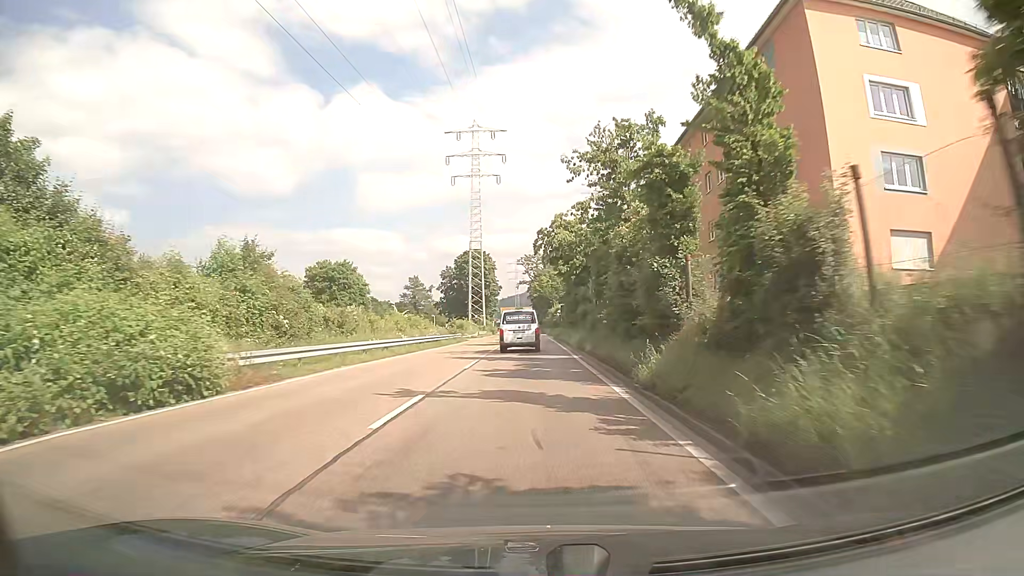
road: trunk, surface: asphalt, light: Day
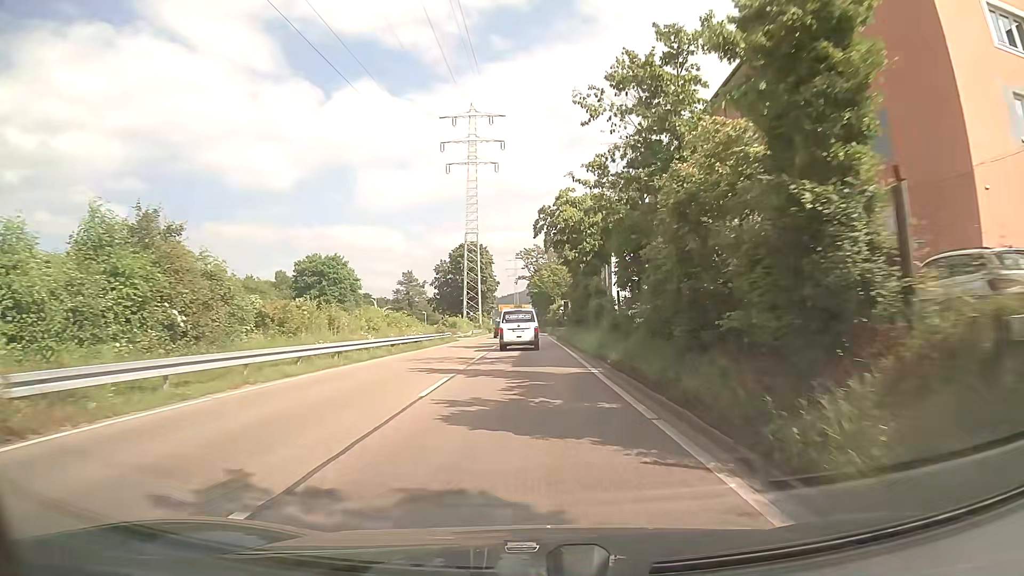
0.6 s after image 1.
(0.0, +8.0) m; 0°
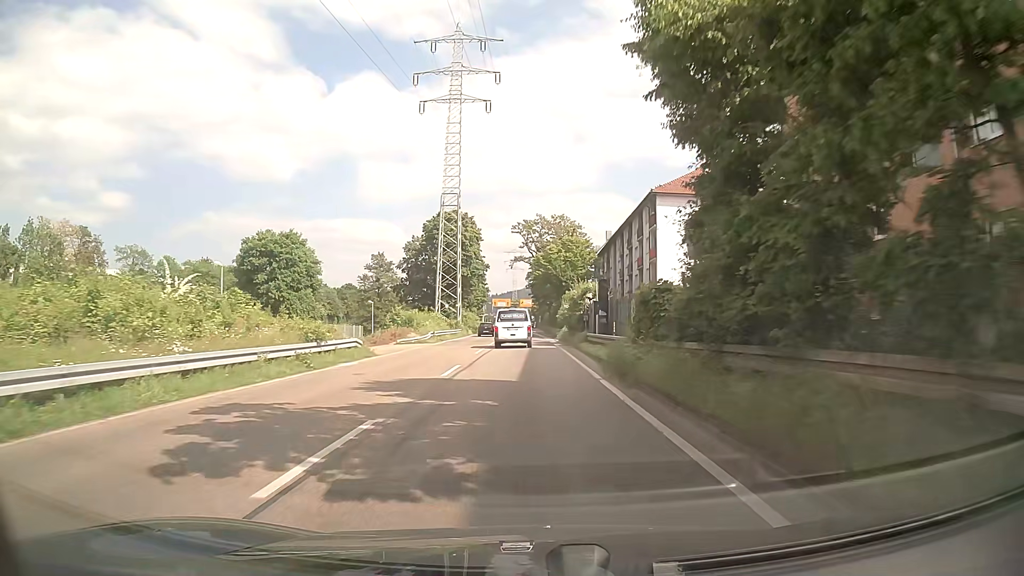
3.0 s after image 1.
(+0.1, +31.5) m; 0°
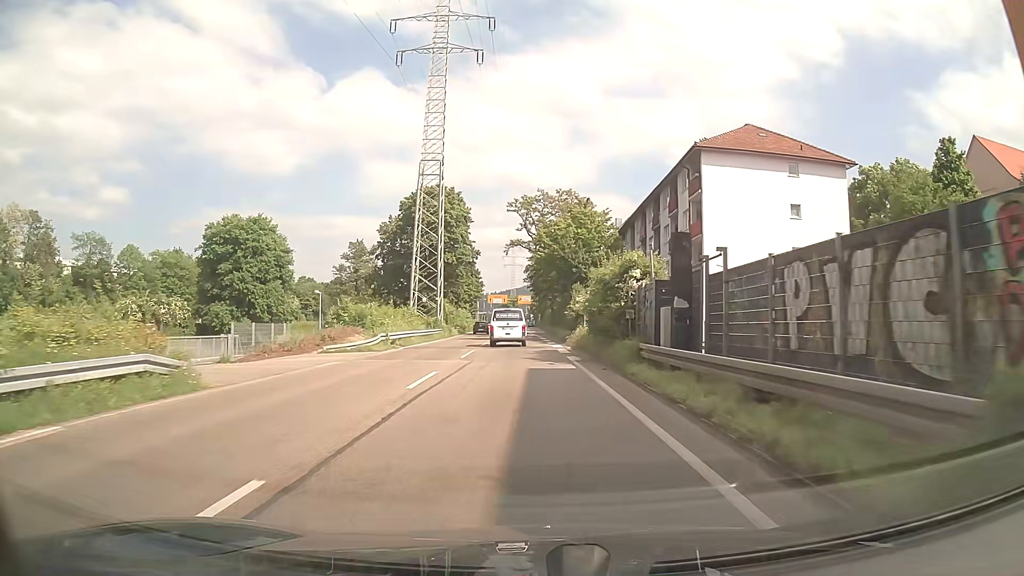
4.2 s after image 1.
(0.0, +15.8) m; 0°
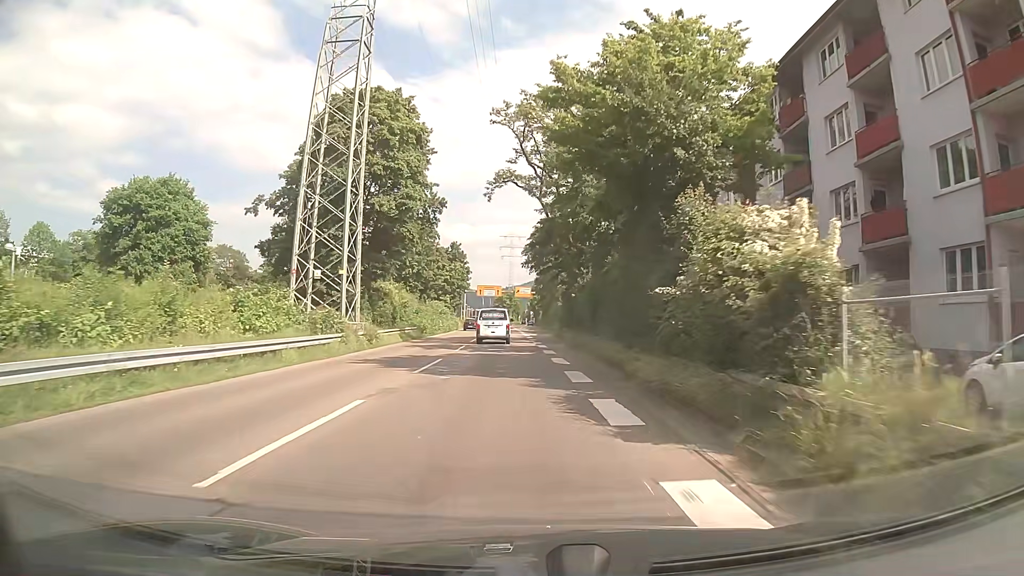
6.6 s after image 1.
(0.0, +31.3) m; 0°
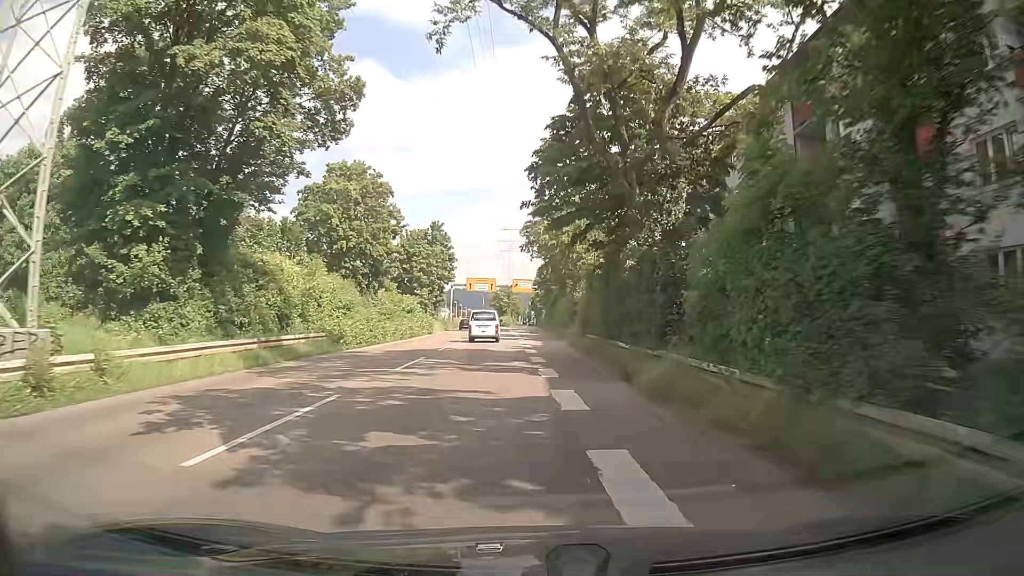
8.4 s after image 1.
(-0.2, +23.2) m; 0°
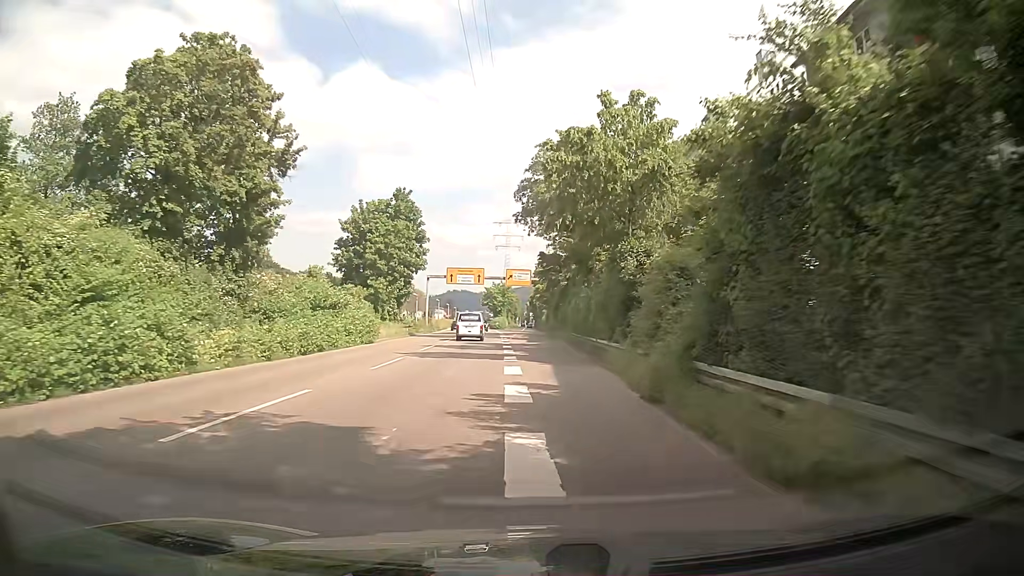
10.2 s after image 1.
(-0.2, +23.1) m; -1°
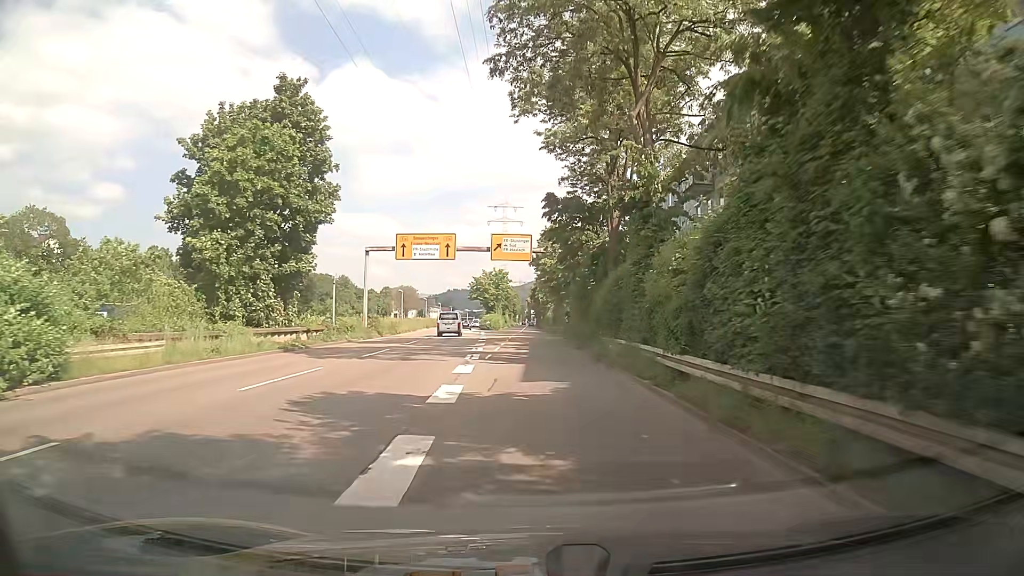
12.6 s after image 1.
(+0.3, +31.0) m; 0°
(0, +10) (0, +20) (0, +30) (0, +40) (0, +50) (0, +60) (0, +70) (0, +80) (0, +90) (0, +100) m
